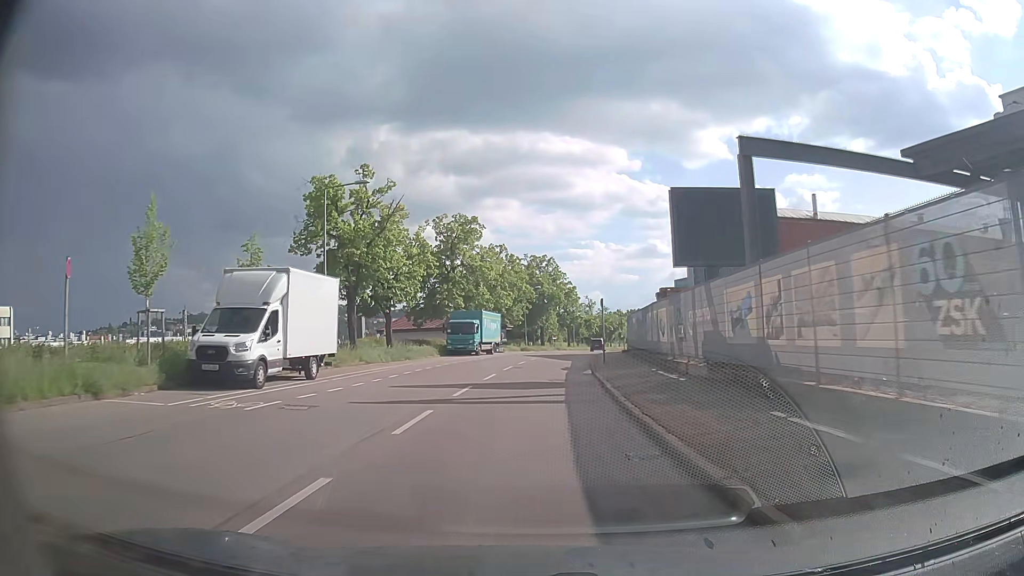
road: secondary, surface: asphalt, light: Day
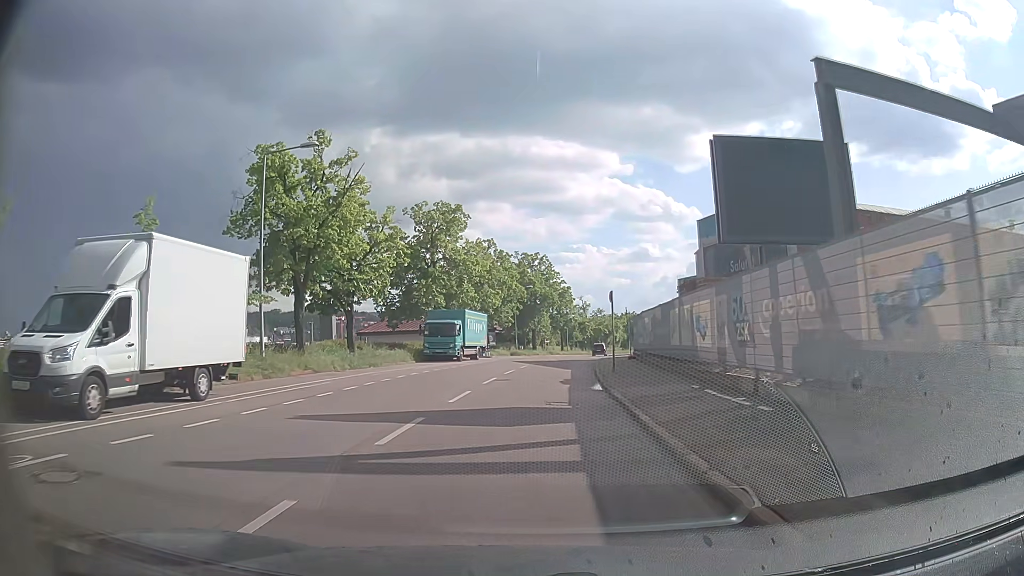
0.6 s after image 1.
(+0.1, +6.9) m; +1°
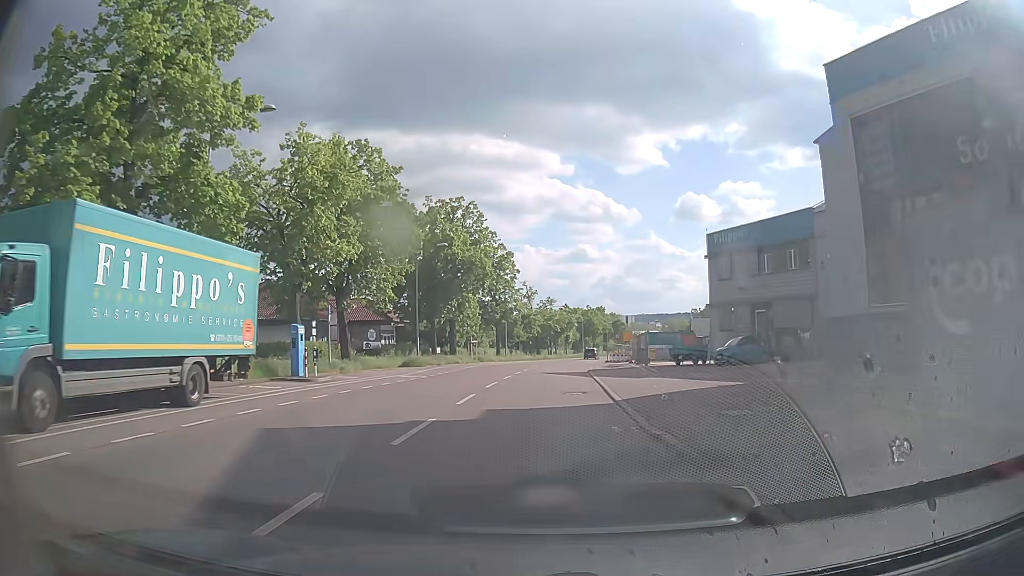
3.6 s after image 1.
(+1.6, +35.6) m; +6°
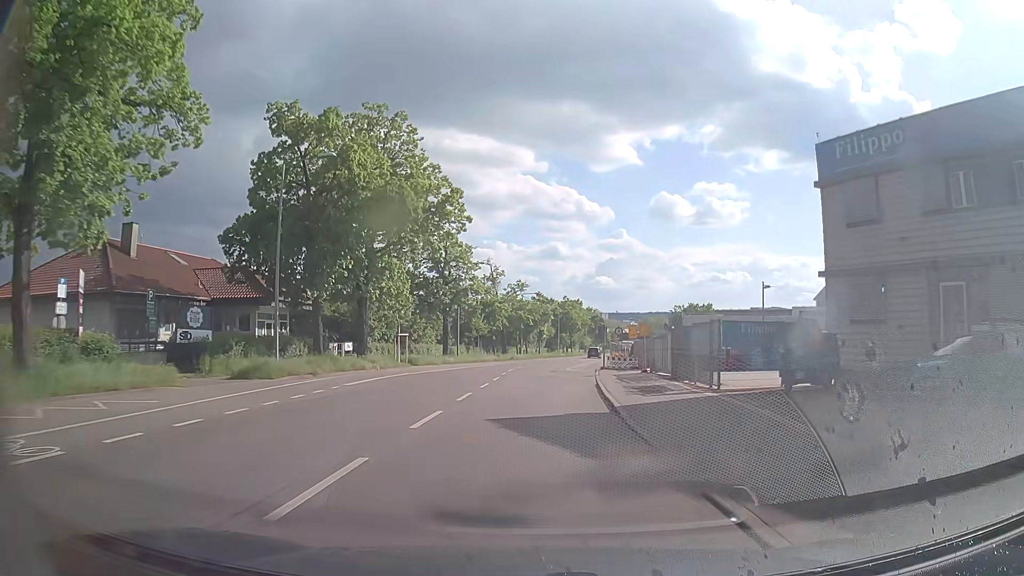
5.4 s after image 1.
(+0.5, +22.0) m; +2°
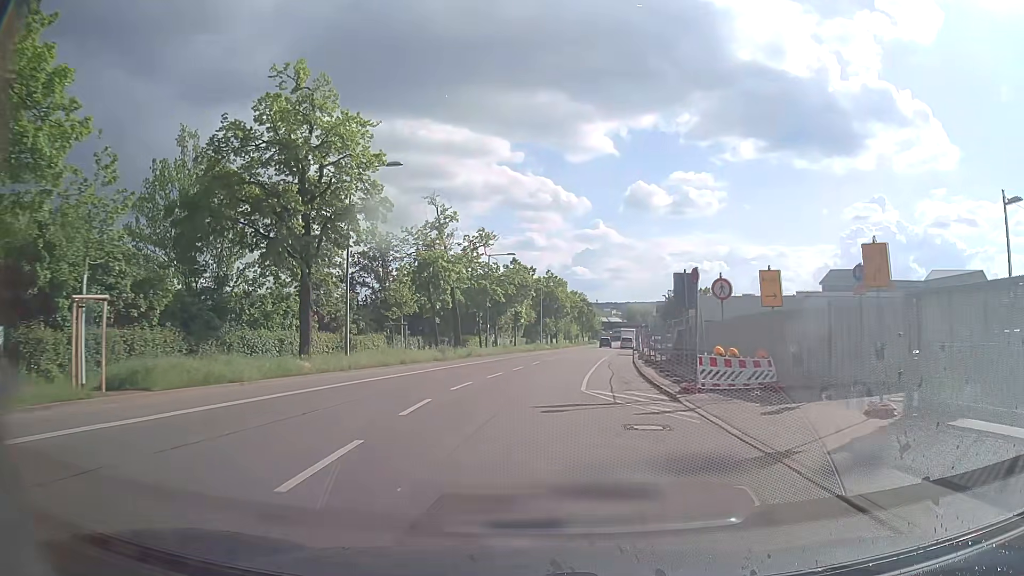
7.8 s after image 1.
(+0.6, +29.3) m; +2°
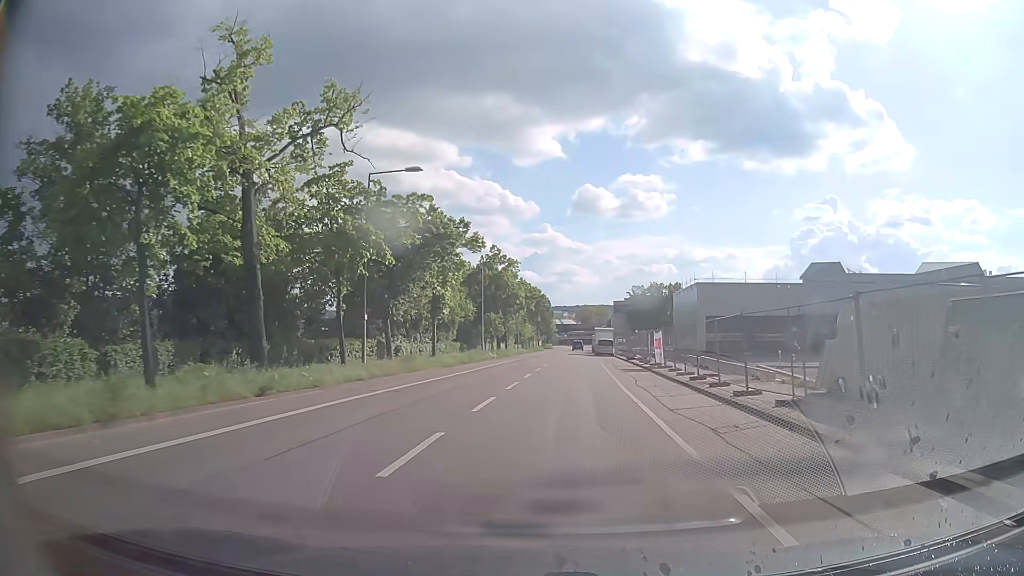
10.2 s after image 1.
(+0.9, +28.9) m; +4°
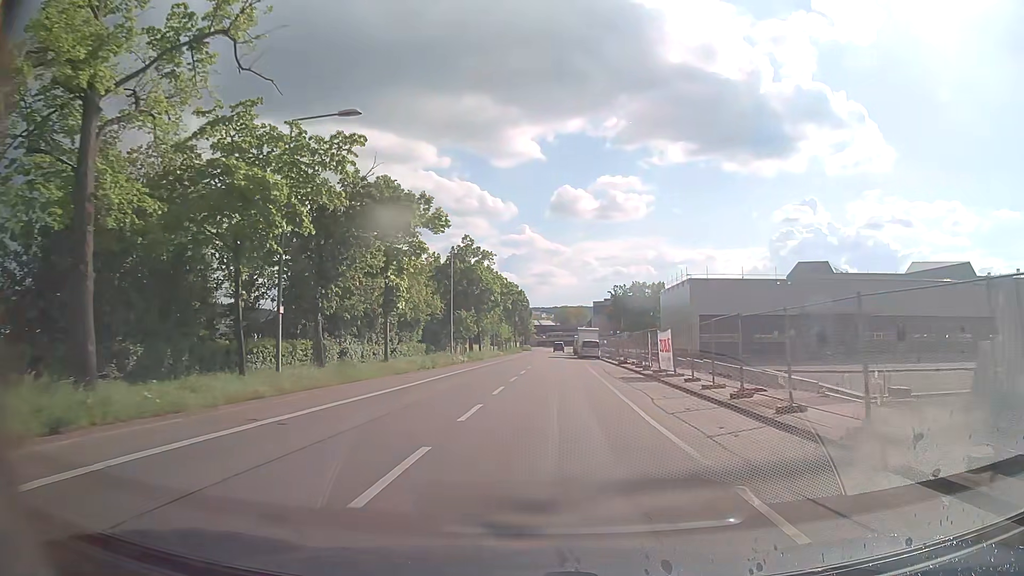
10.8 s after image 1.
(+0.1, +7.2) m; +2°
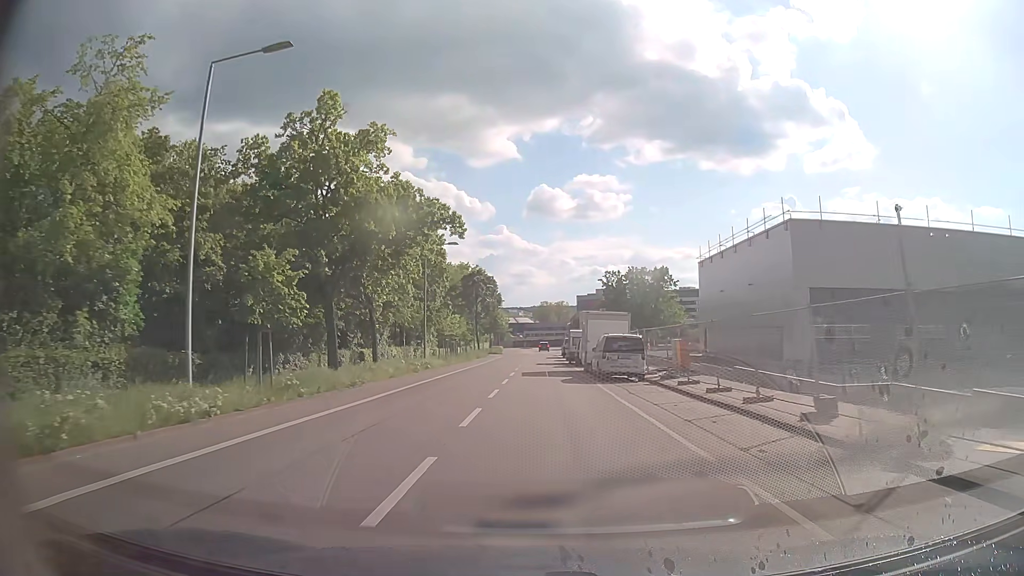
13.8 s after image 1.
(+1.0, +36.6) m; +2°
(0, +10) (0, +20) (0, +30) (0, +40) (0, +50) (+1, +60) (+1, +70) (+1, +80) (+1, +90) (+2, +100) m
